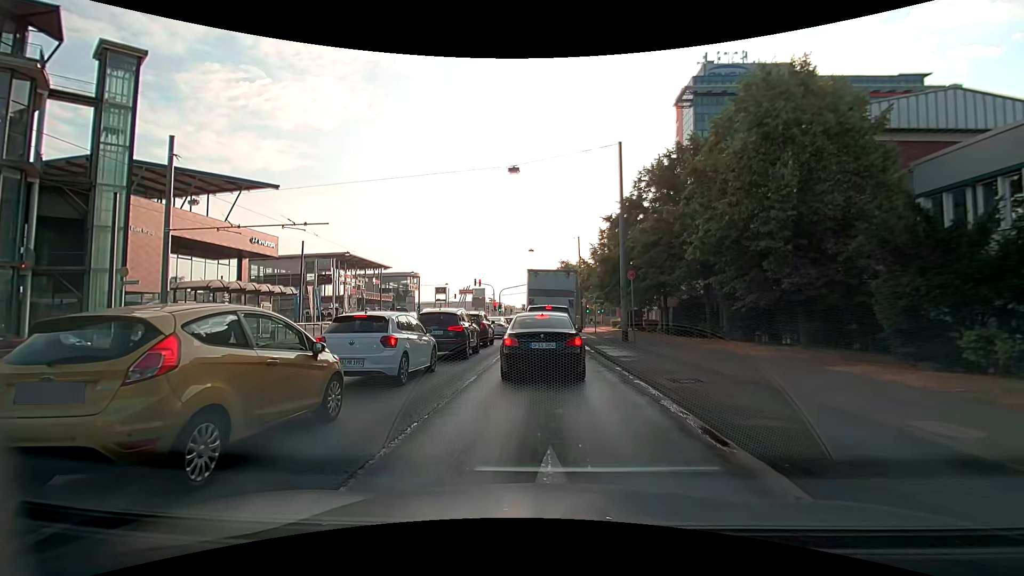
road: primary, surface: asphalt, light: Day
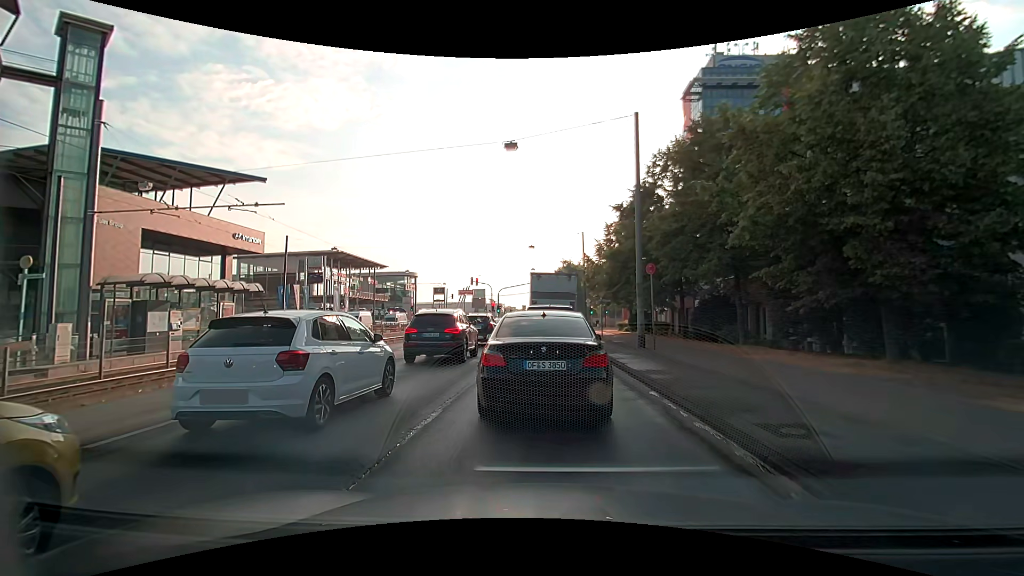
(0.0, +3.9) m; 0°
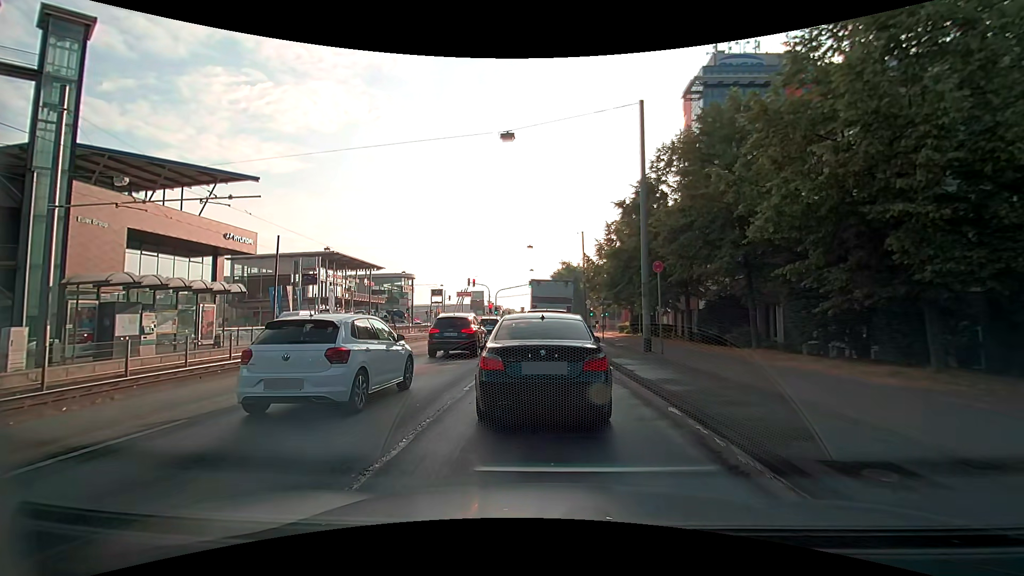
(0.0, +1.5) m; 0°
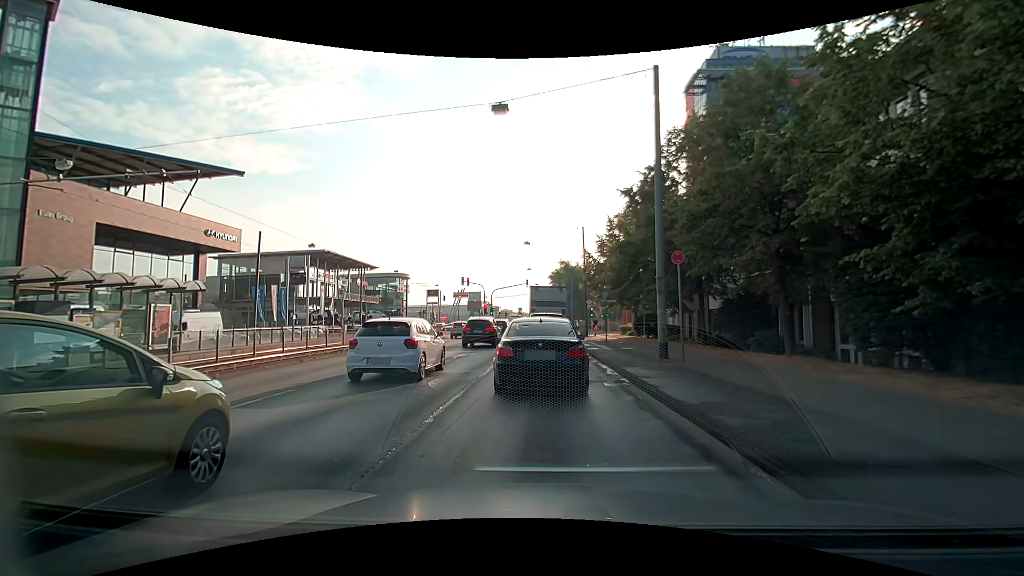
(0.0, +3.2) m; -1°
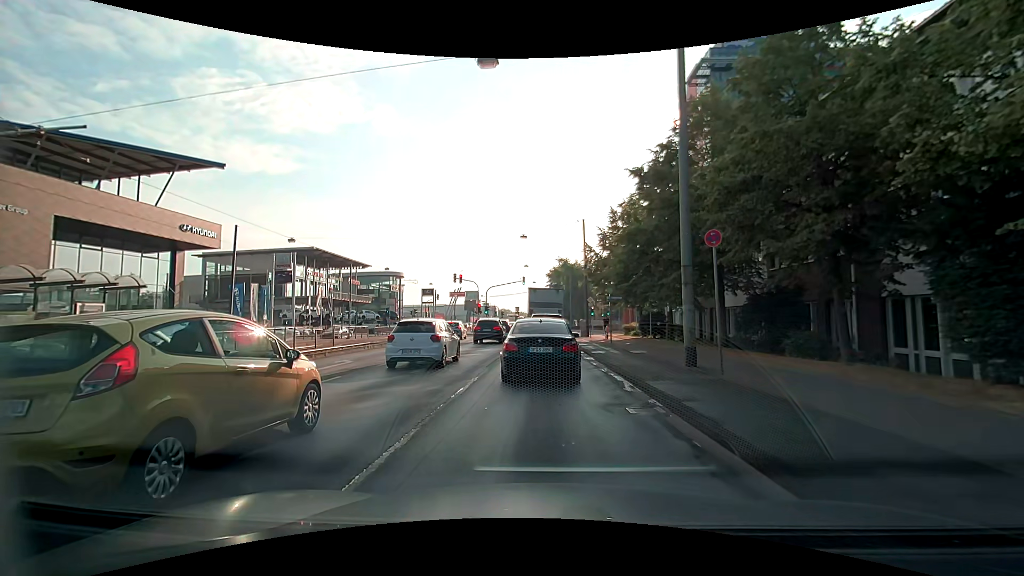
(+0.1, +3.6) m; +1°
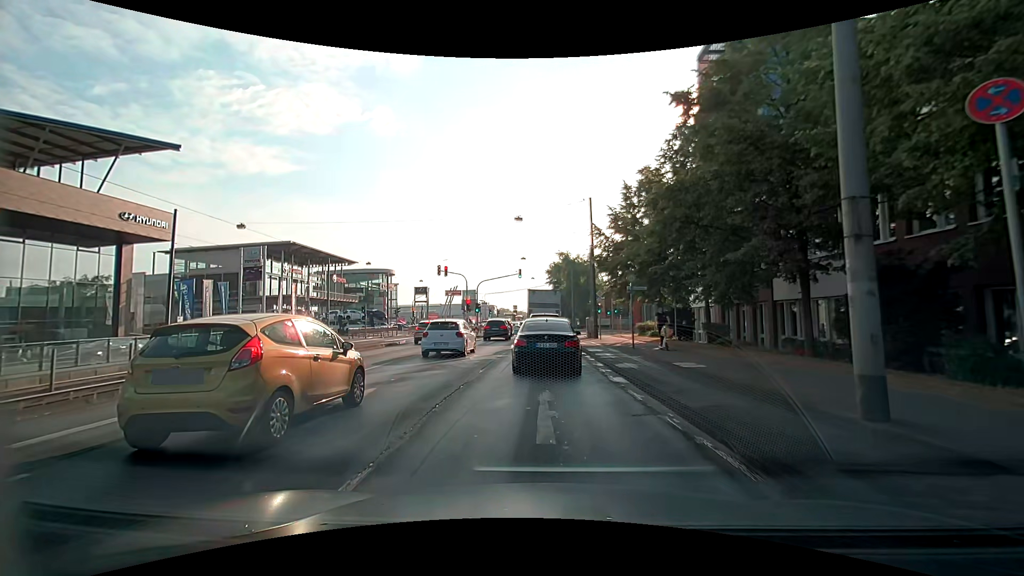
(0.0, +7.8) m; +1°
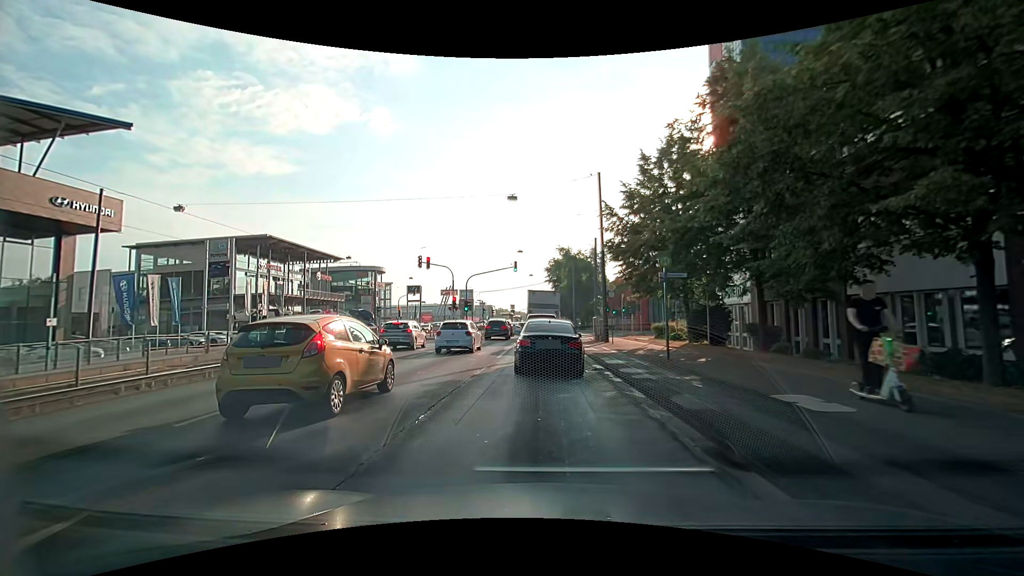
(-0.1, +6.7) m; 0°
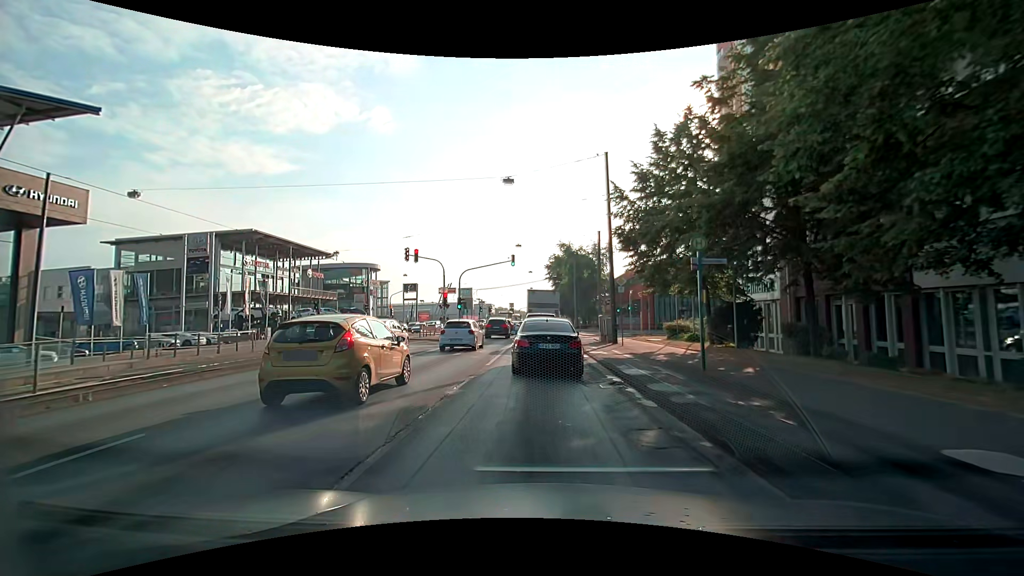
(0.0, +3.6) m; -1°
(0, +10) (0, +20) (0, +30) (0, +40) (0, +50) (0, +60) (0, +70) (-1, +80) (-1, +90) (-1, +100) m
